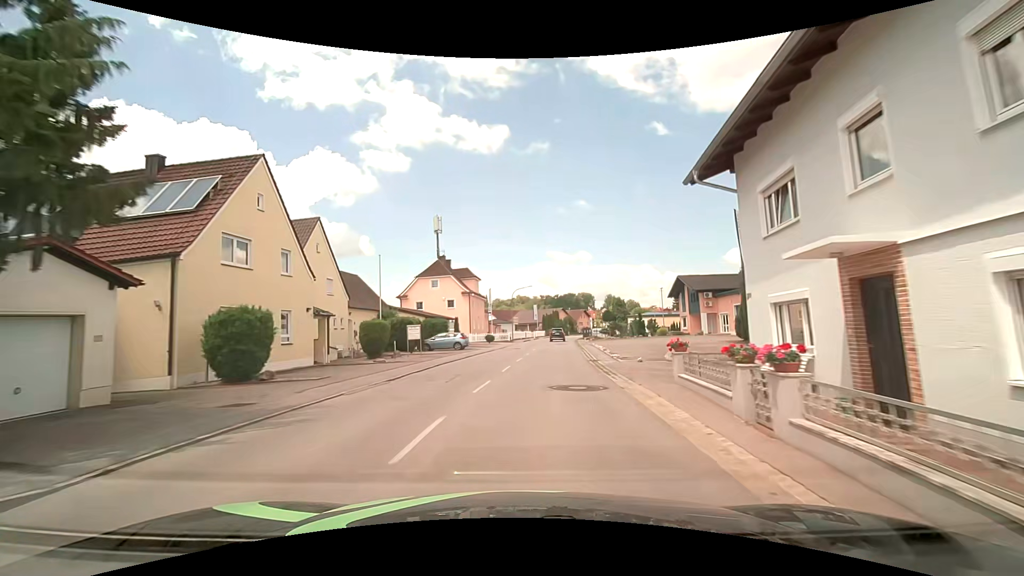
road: secondary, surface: asphalt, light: Day
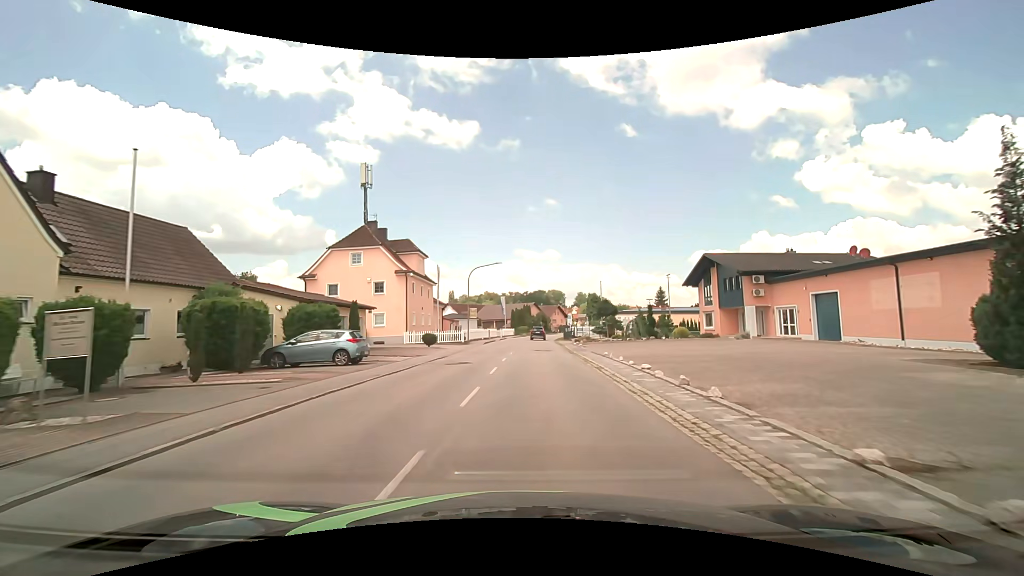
(+0.5, +20.2) m; +3°
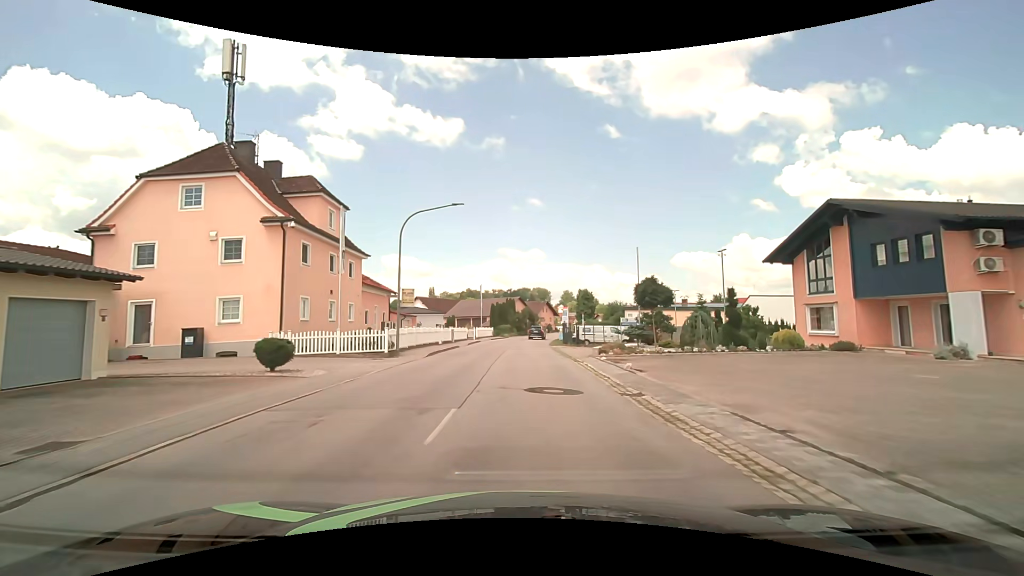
(+0.5, +20.9) m; +2°
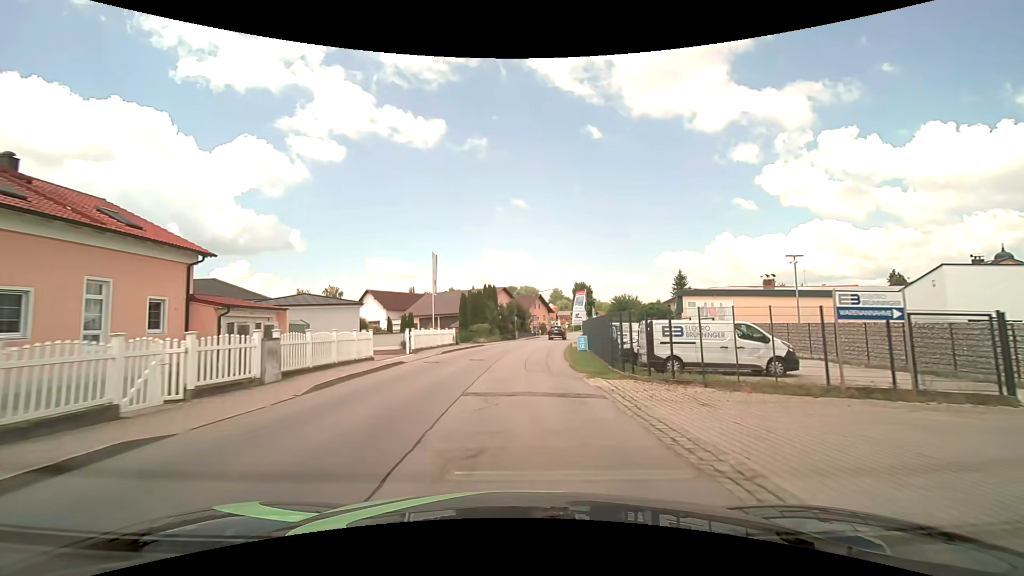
(+0.4, +28.5) m; +2°
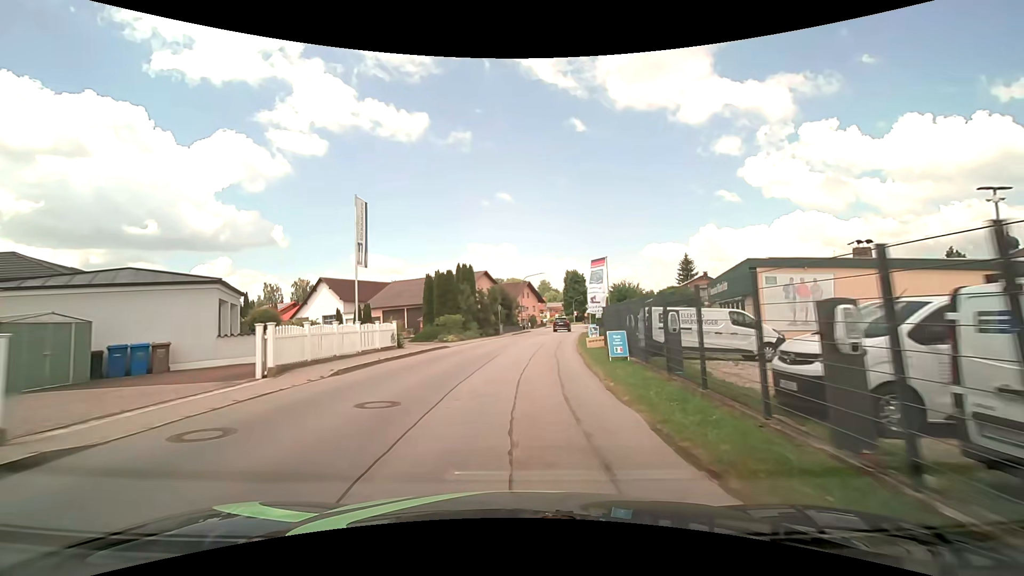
(+0.2, +14.4) m; +2°
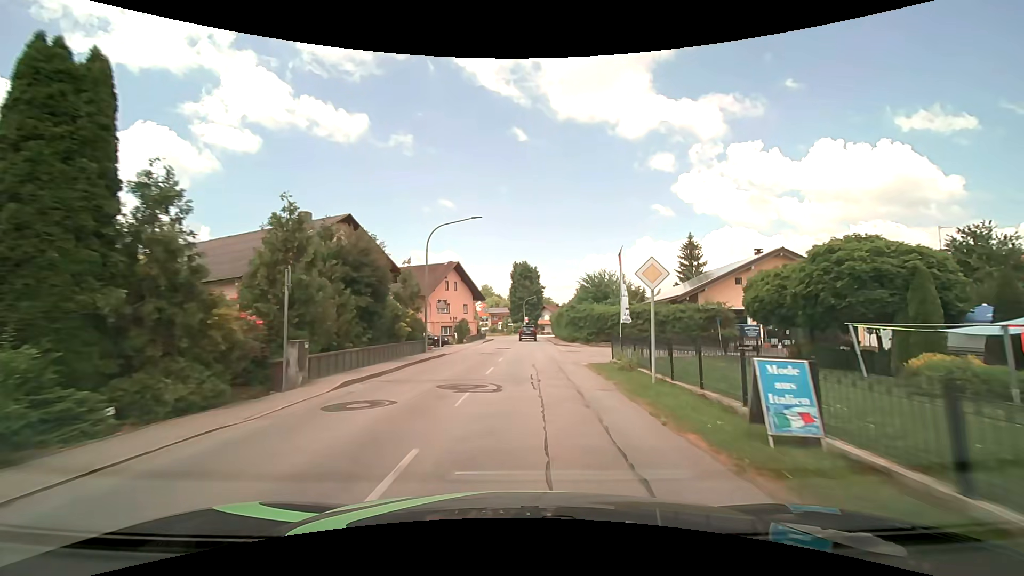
(+1.9, +36.1) m; +7°
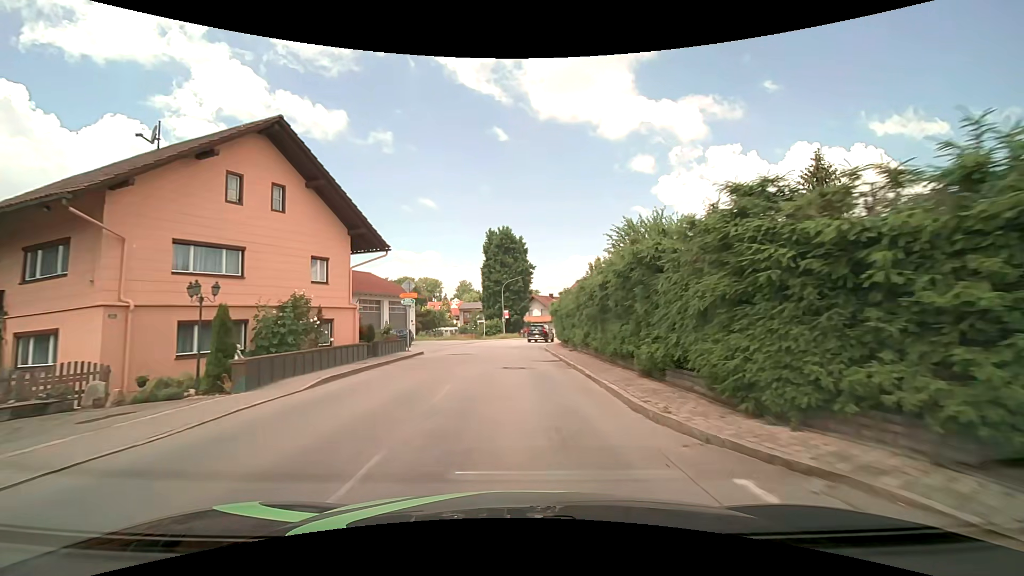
(+0.8, +35.5) m; +2°
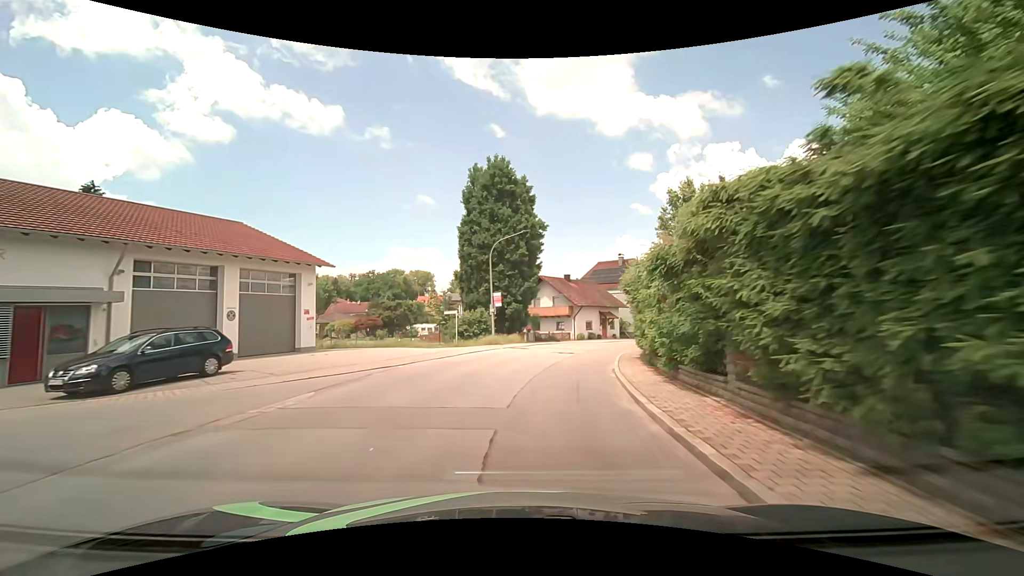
(-0.1, +27.5) m; 0°
(0, +10) (+2, +20) (+5, +29) (+9, +39) (+14, +47) (+20, +55) (+27, +62) (+33, +70) (+40, +78) (+46, +85) m
